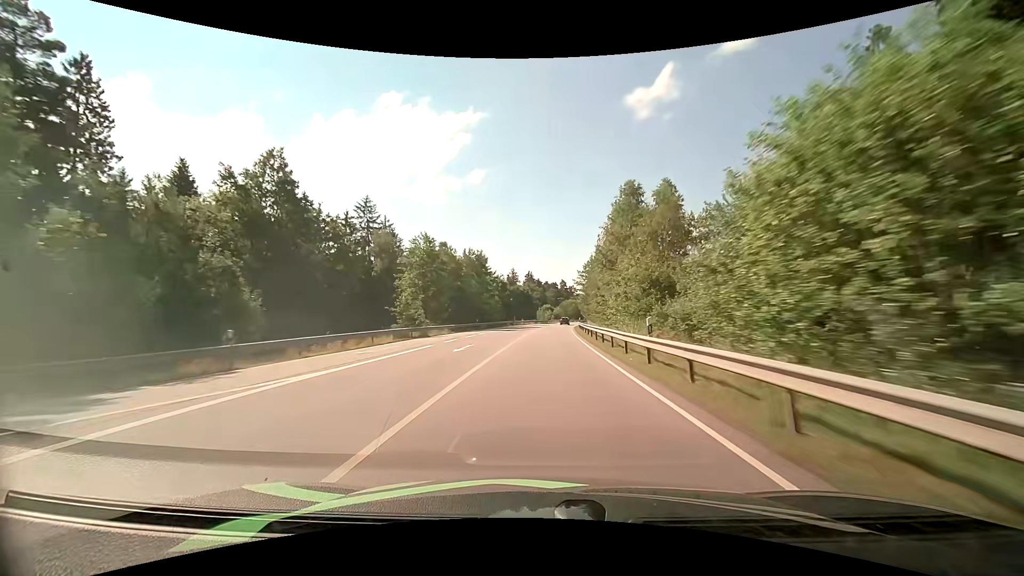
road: primary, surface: asphalt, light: Day
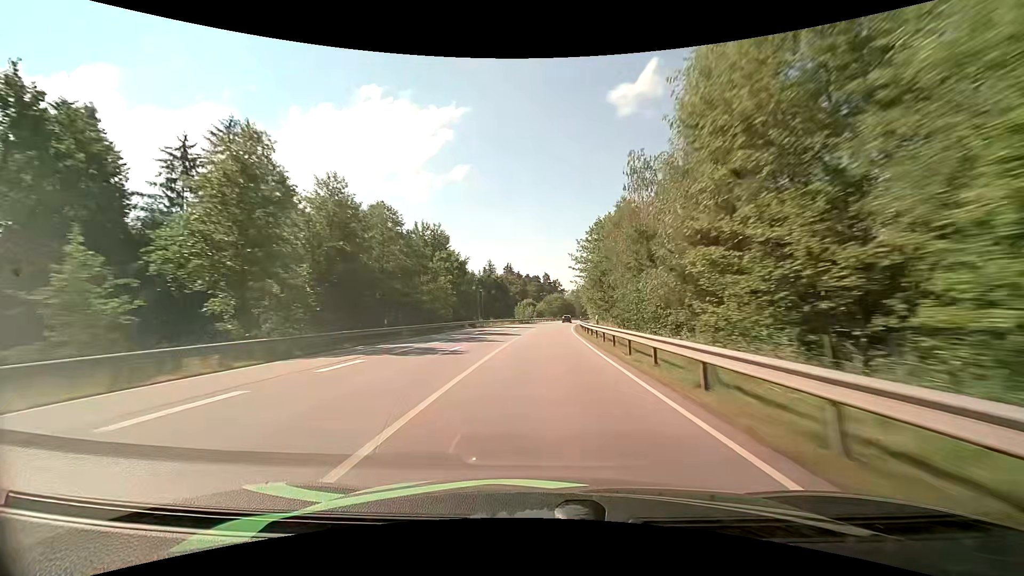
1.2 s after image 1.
(+0.6, +33.1) m; +2°
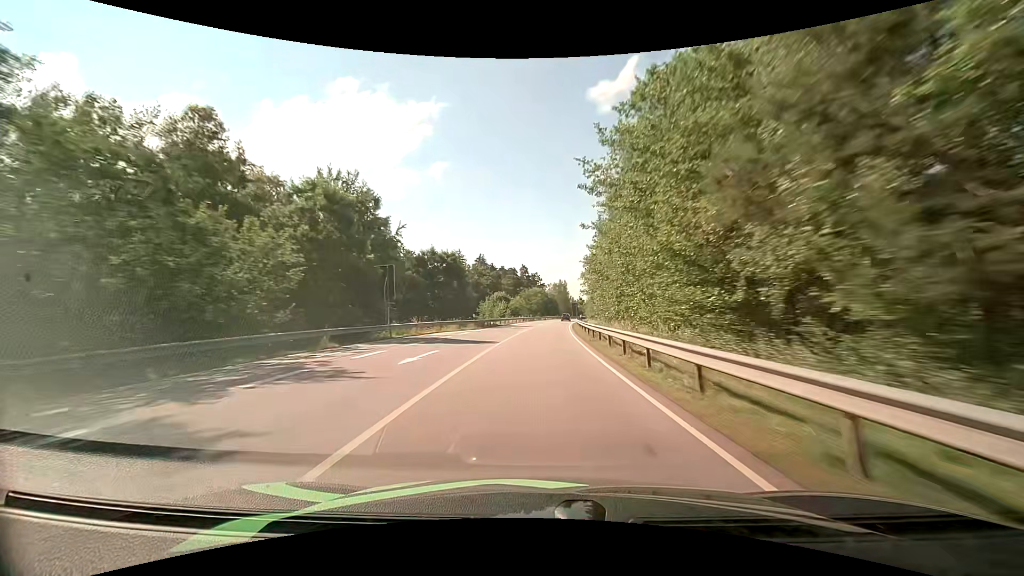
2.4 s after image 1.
(+0.6, +32.8) m; +2°
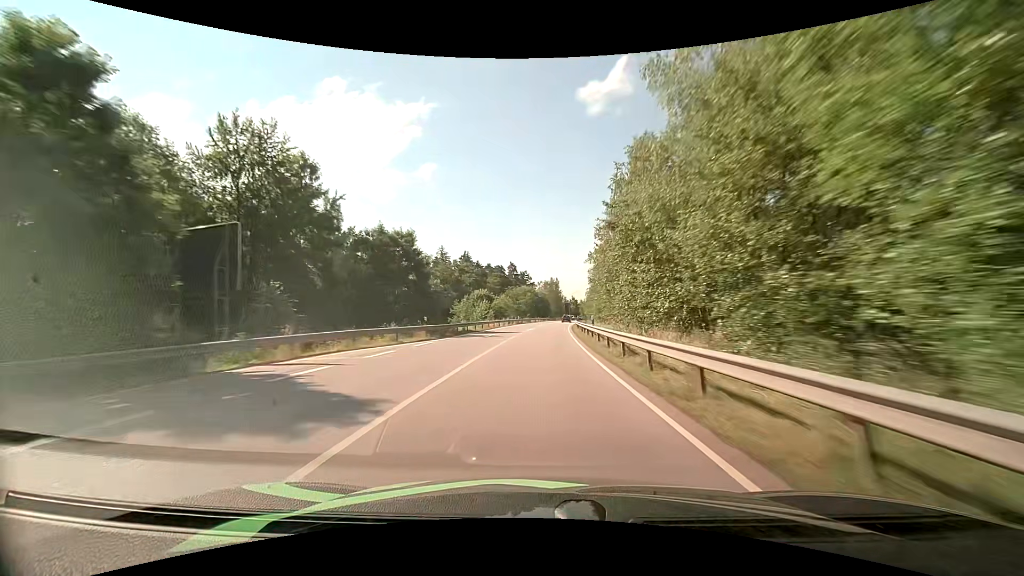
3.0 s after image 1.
(+0.2, +16.4) m; +1°
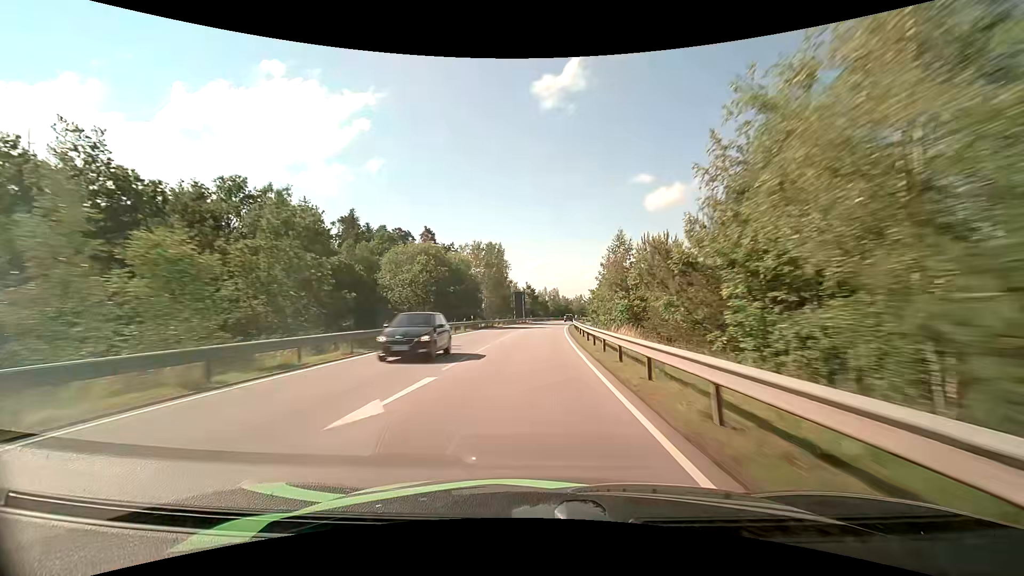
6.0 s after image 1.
(+4.0, +82.3) m; +6°
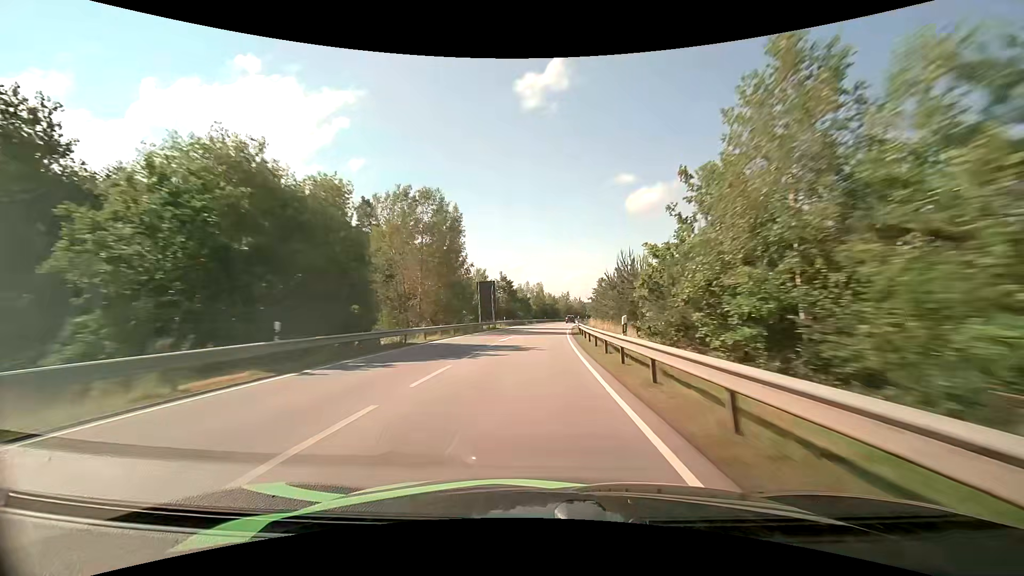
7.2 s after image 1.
(+0.7, +32.7) m; +2°
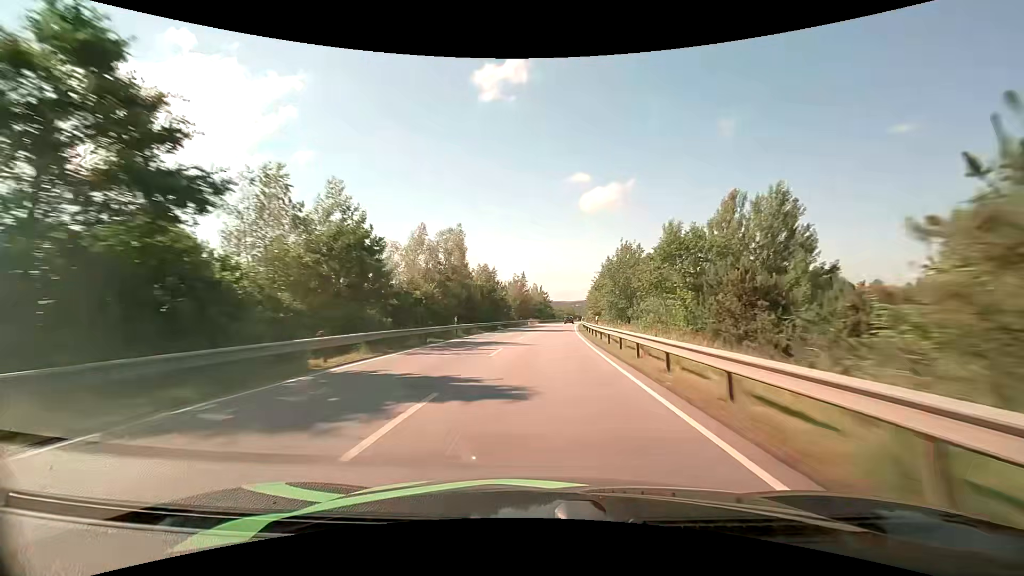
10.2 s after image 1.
(+3.9, +82.5) m; +5°
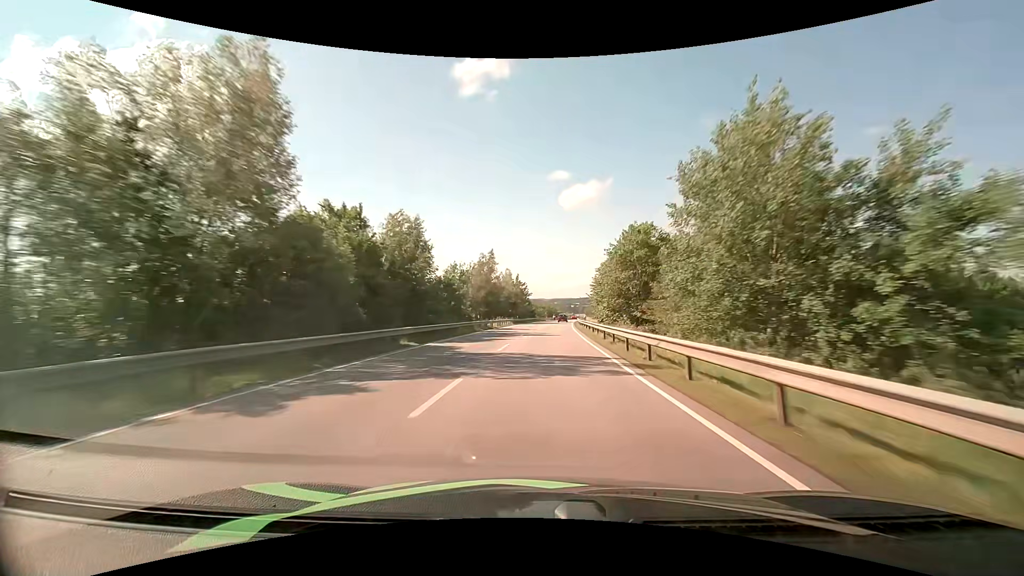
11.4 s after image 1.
(+0.7, +33.6) m; +2°
(0, +10) (0, +20) (+1, +30) (+1, +40) (+2, +50) (+2, +60) (+3, +70) (+4, +80) (+4, +90) (+5, +100) m
